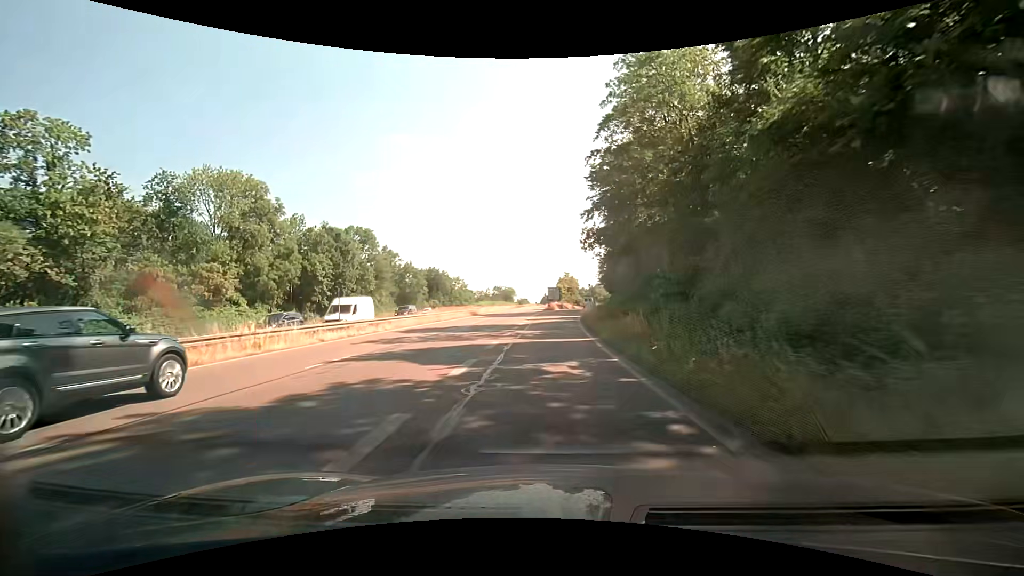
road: trunk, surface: asphalt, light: Day
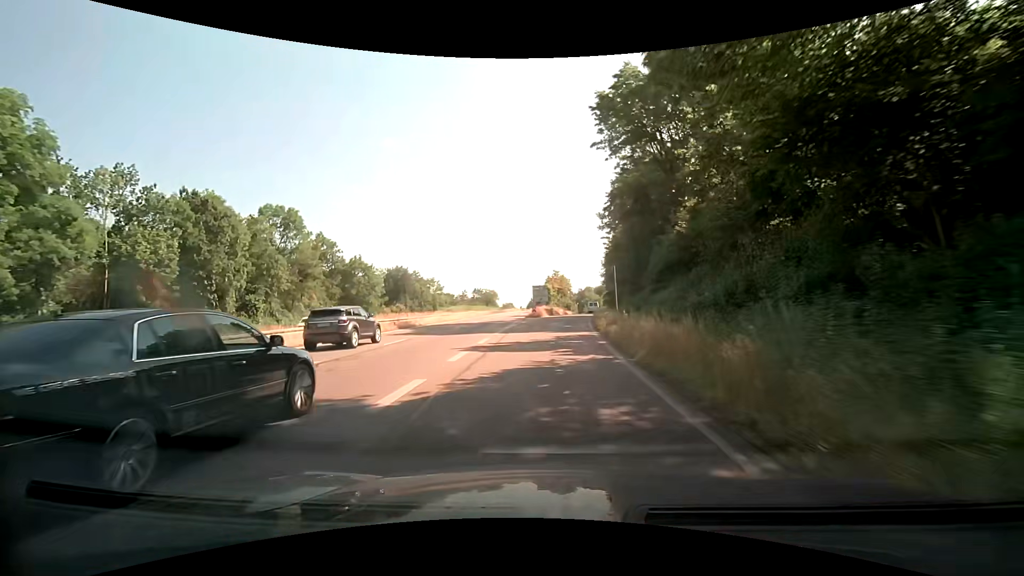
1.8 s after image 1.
(+0.4, +27.6) m; +1°
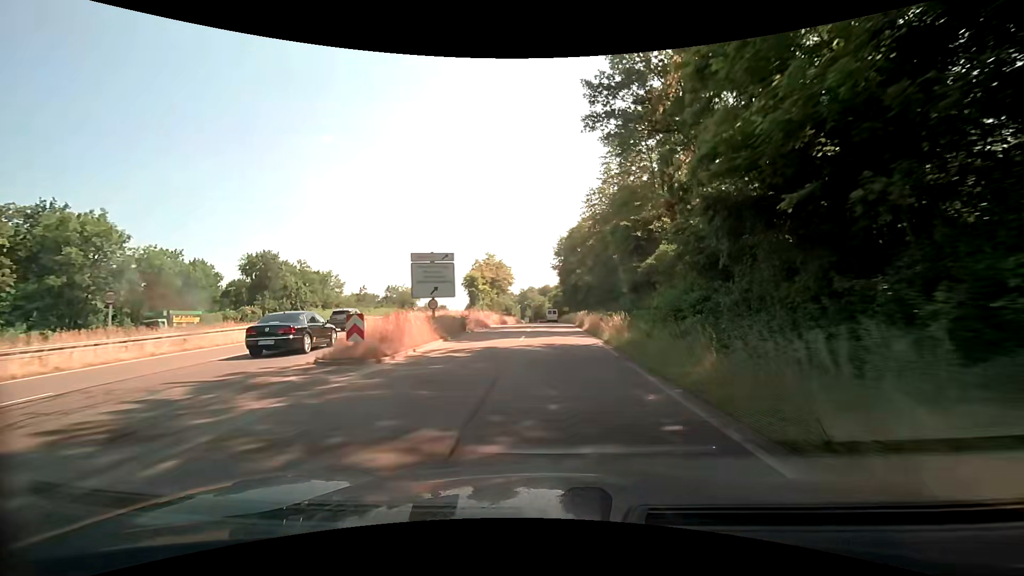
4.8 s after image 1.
(+2.1, +48.3) m; +7°
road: trunk_link
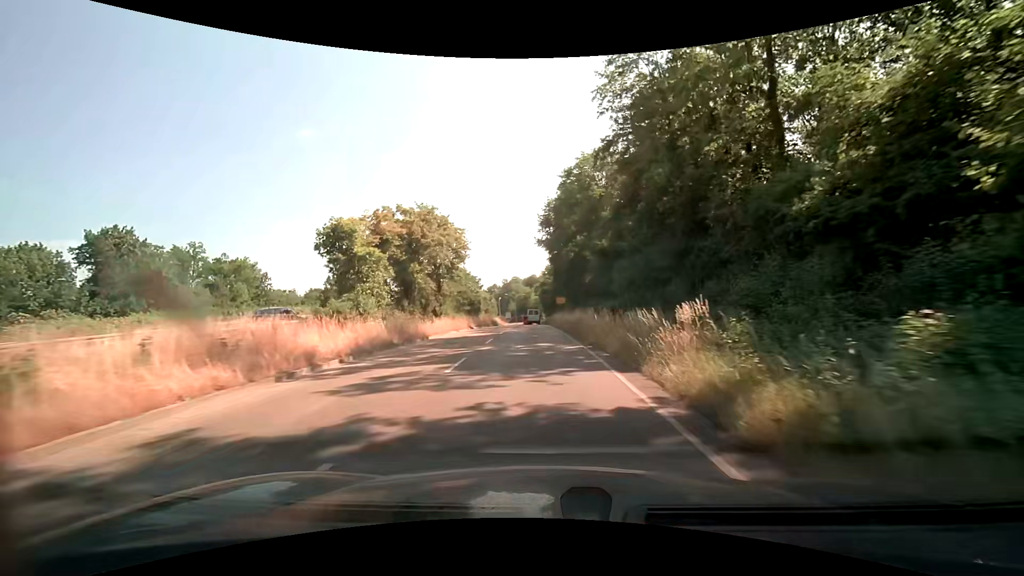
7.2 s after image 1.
(+0.8, +37.0) m; +2°
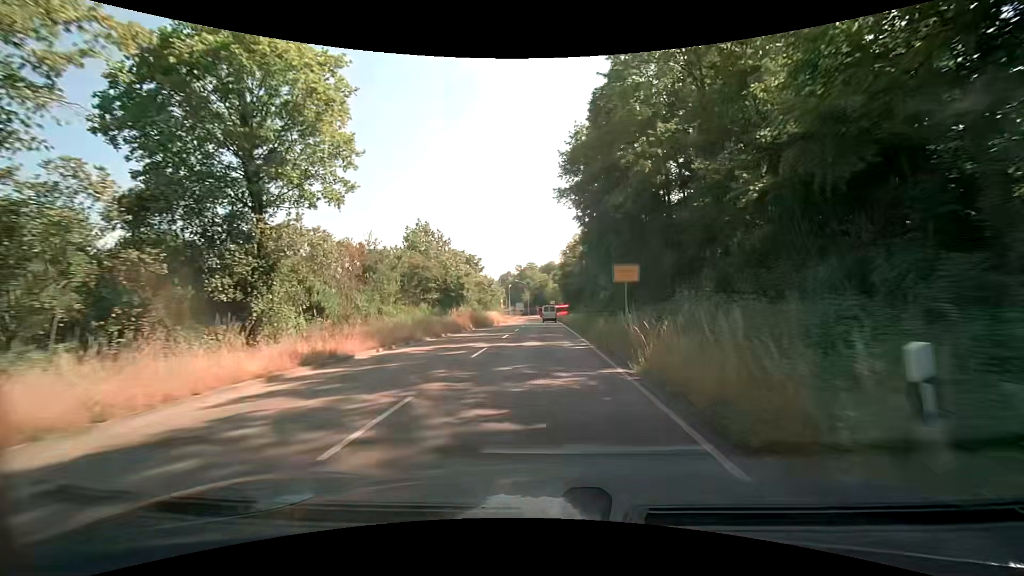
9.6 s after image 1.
(-0.7, +32.8) m; -2°
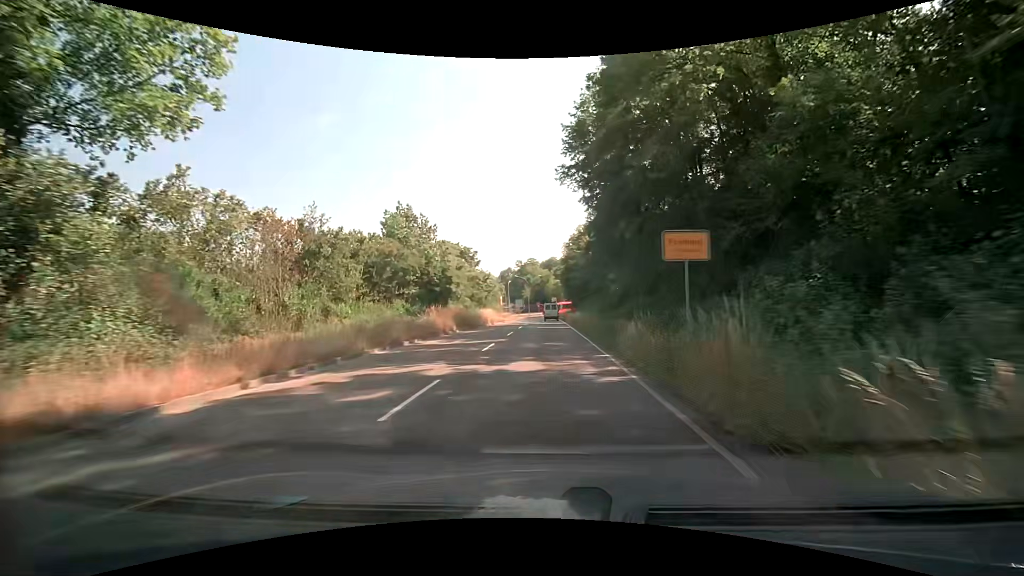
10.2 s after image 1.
(0.0, +7.6) m; 0°
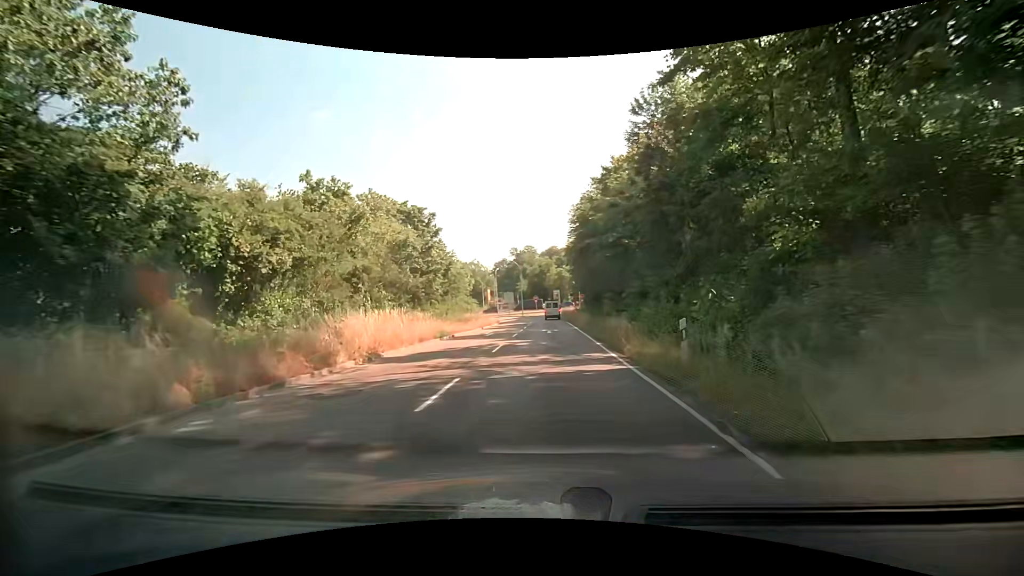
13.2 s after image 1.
(0.0, +35.2) m; 0°
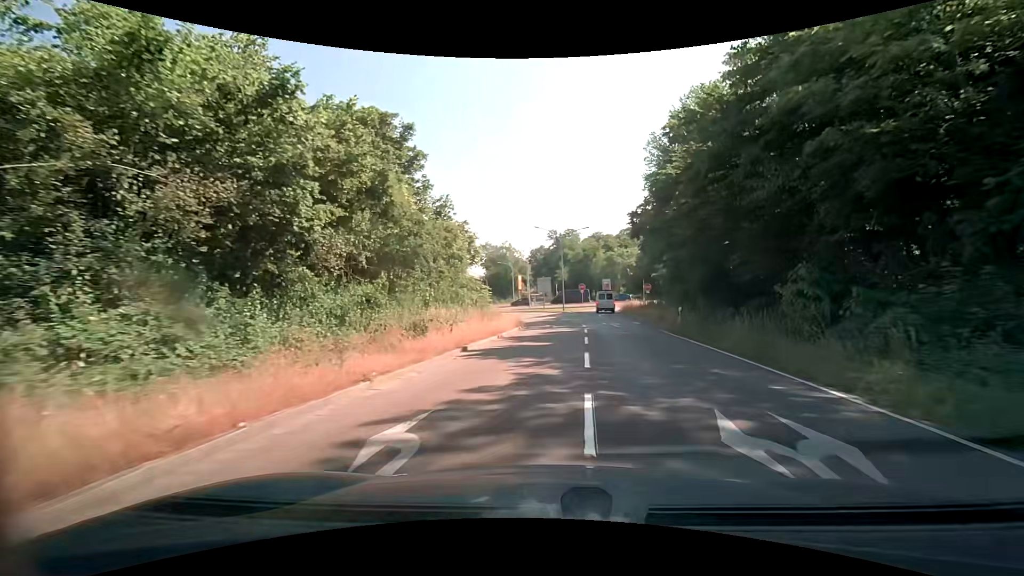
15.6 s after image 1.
(-1.5, +26.2) m; -5°
